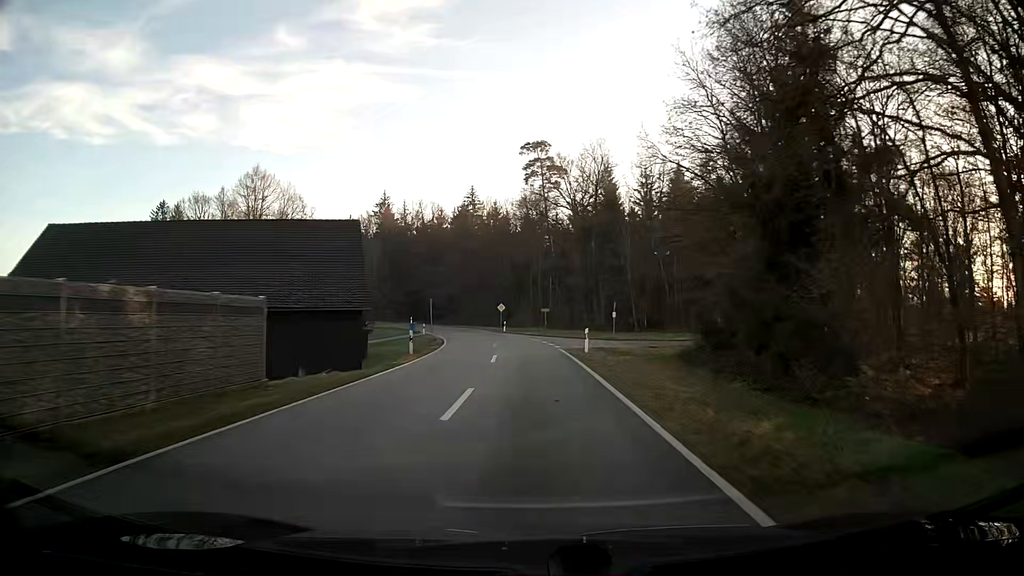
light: Day
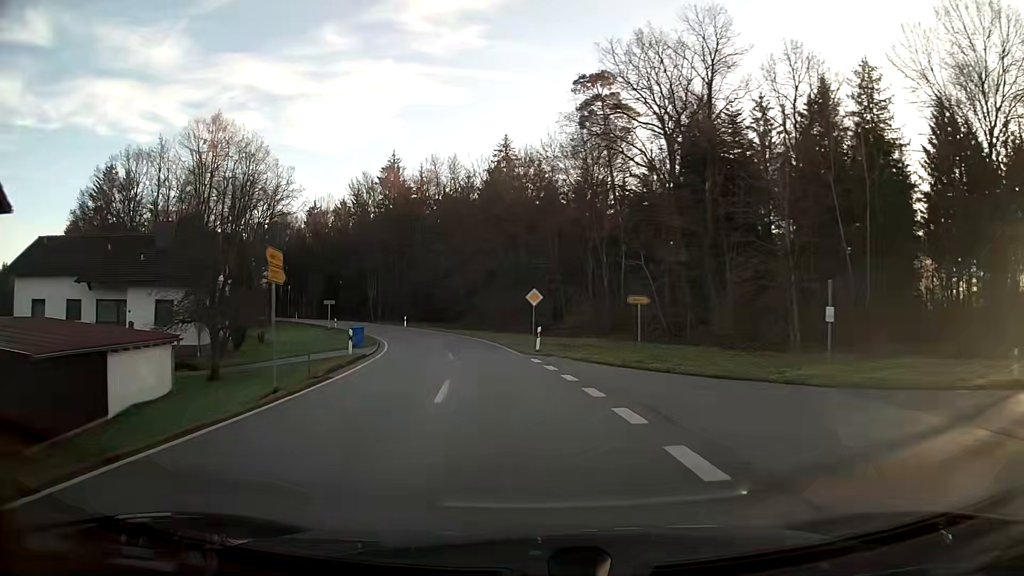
(-1.1, +34.4) m; -5°
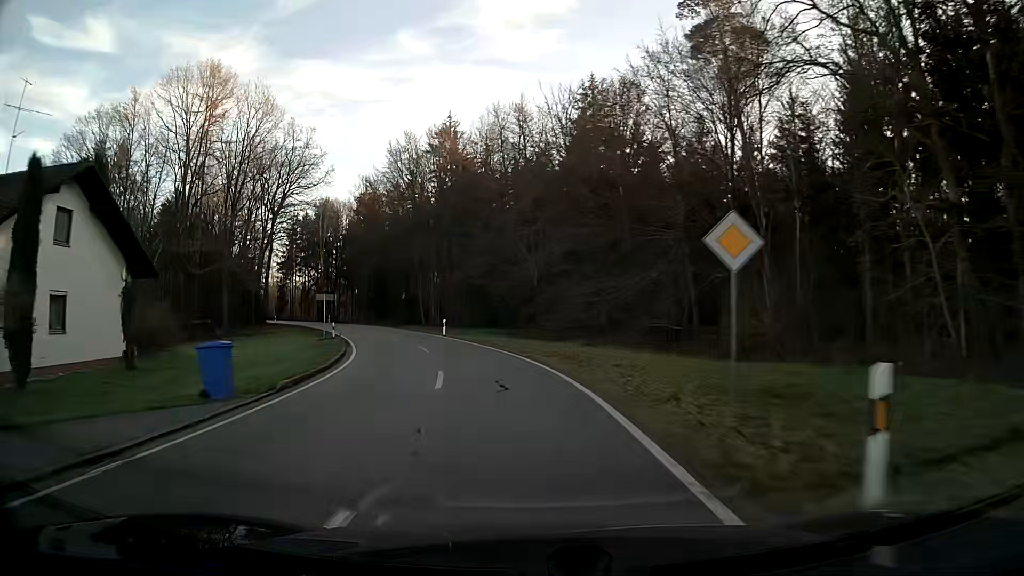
(-1.5, +22.8) m; -8°
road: tertiary
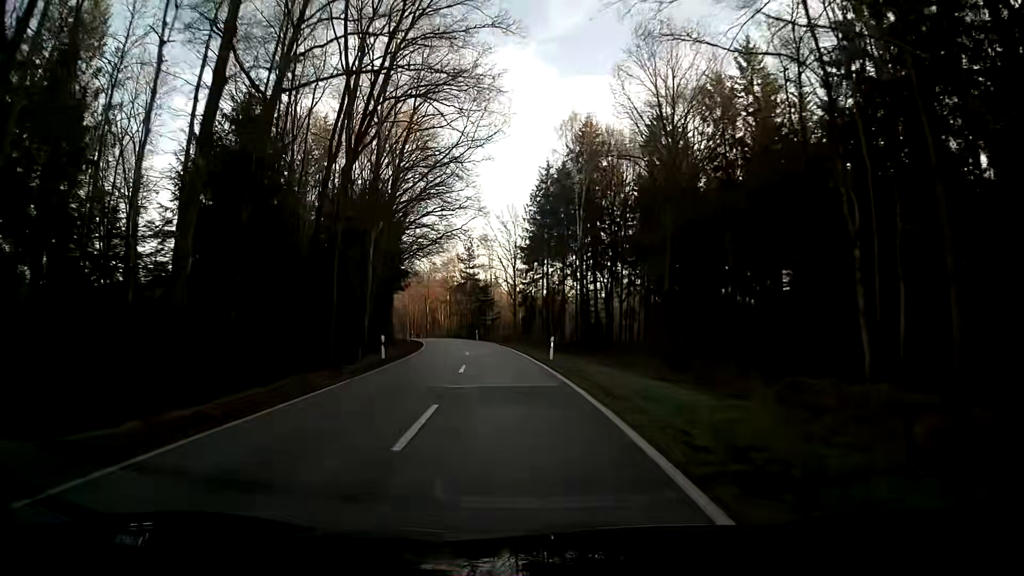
(-12.9, +55.2) m; -24°
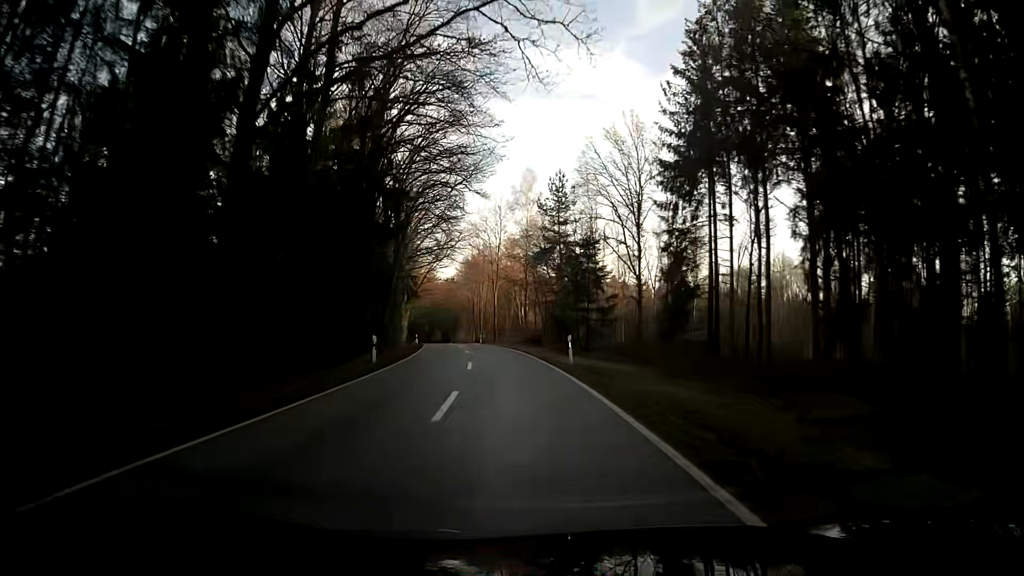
(-3.7, +46.7) m; -9°
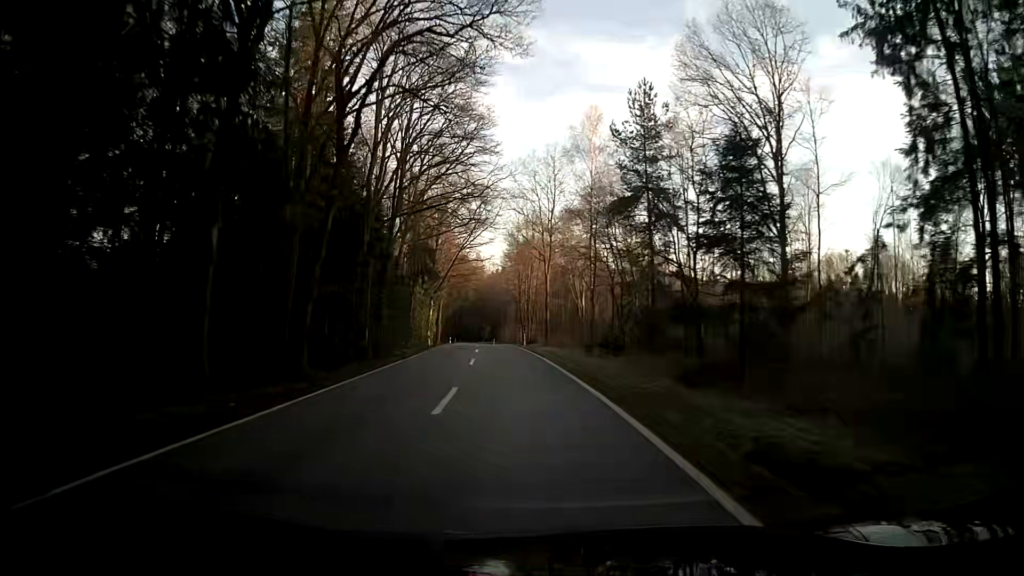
(-0.7, +24.1) m; -3°
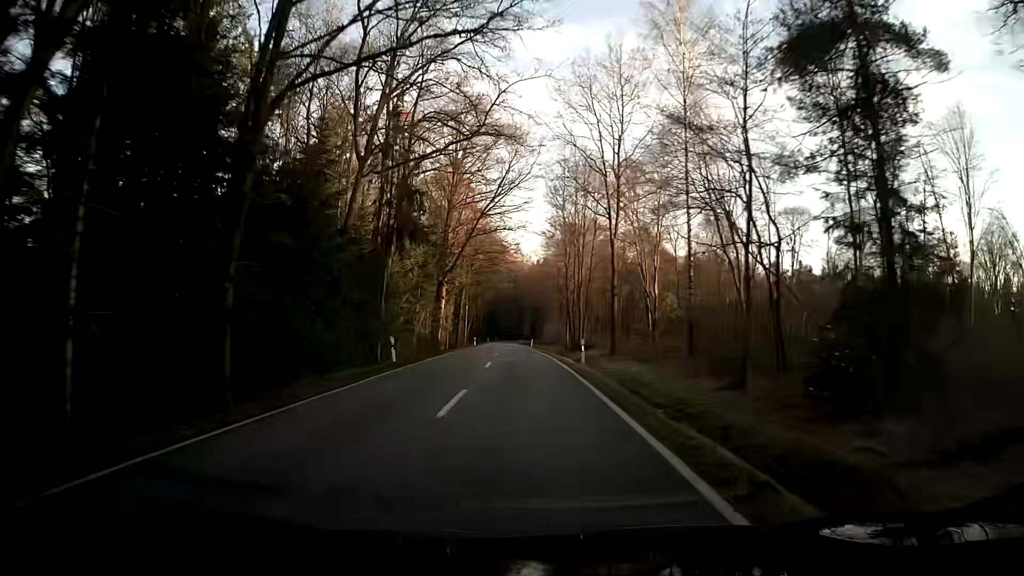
(-1.0, +24.4) m; -4°
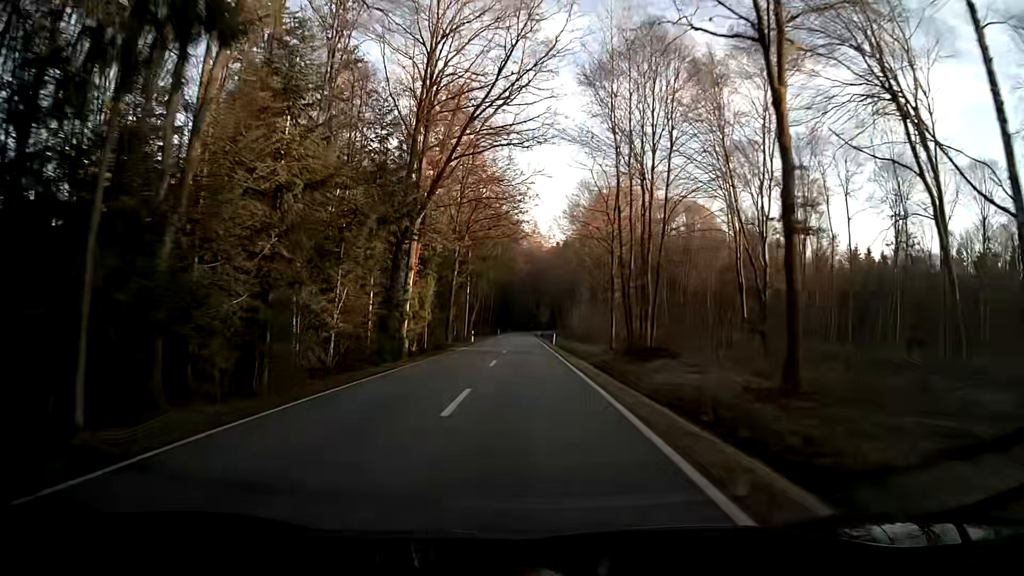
(-0.4, +24.6) m; -1°
